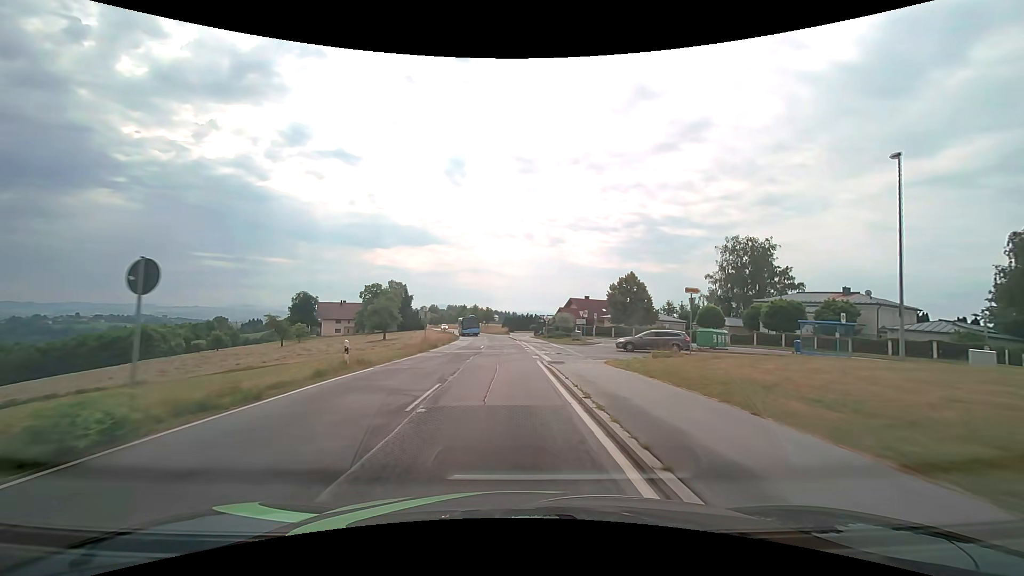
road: tertiary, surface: asphalt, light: Day
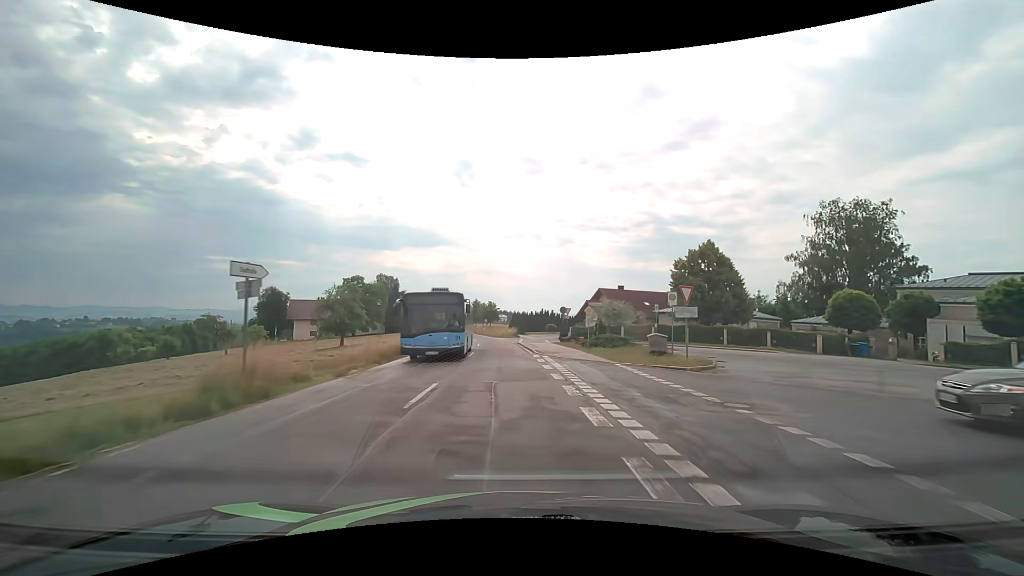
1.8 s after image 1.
(-0.3, +25.4) m; -1°
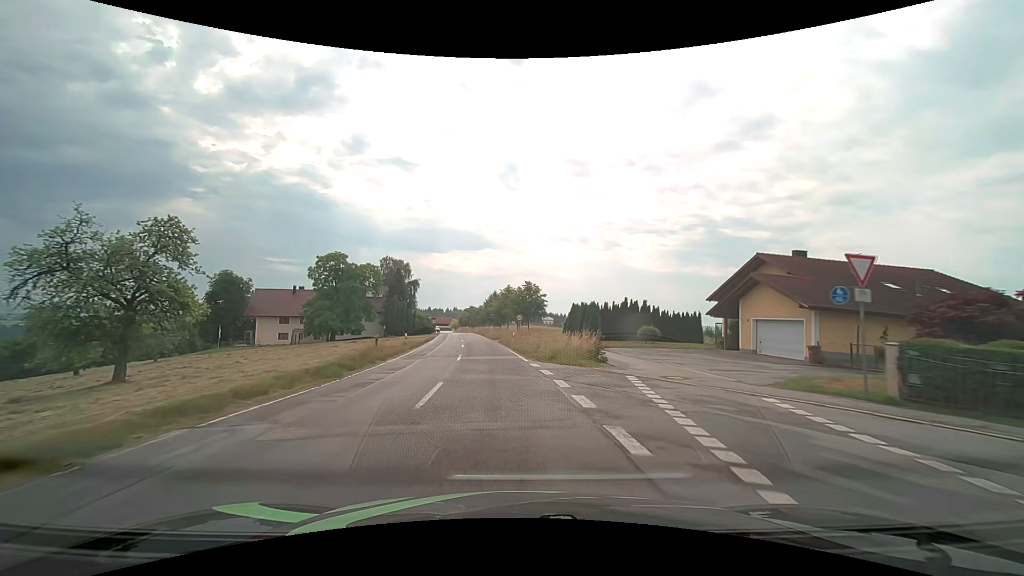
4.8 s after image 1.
(-1.1, +39.8) m; -5°
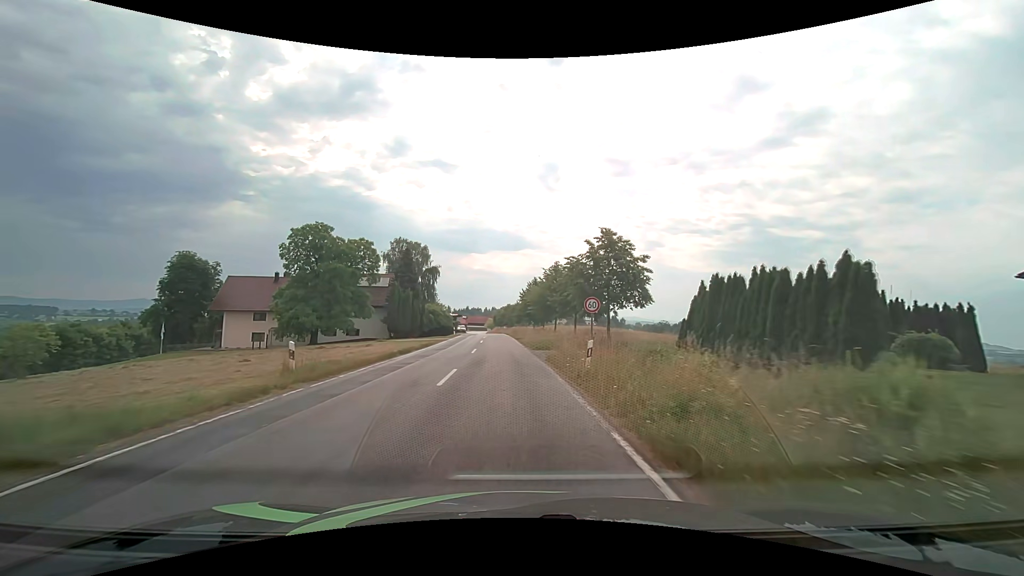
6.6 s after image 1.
(-1.0, +23.7) m; -5°
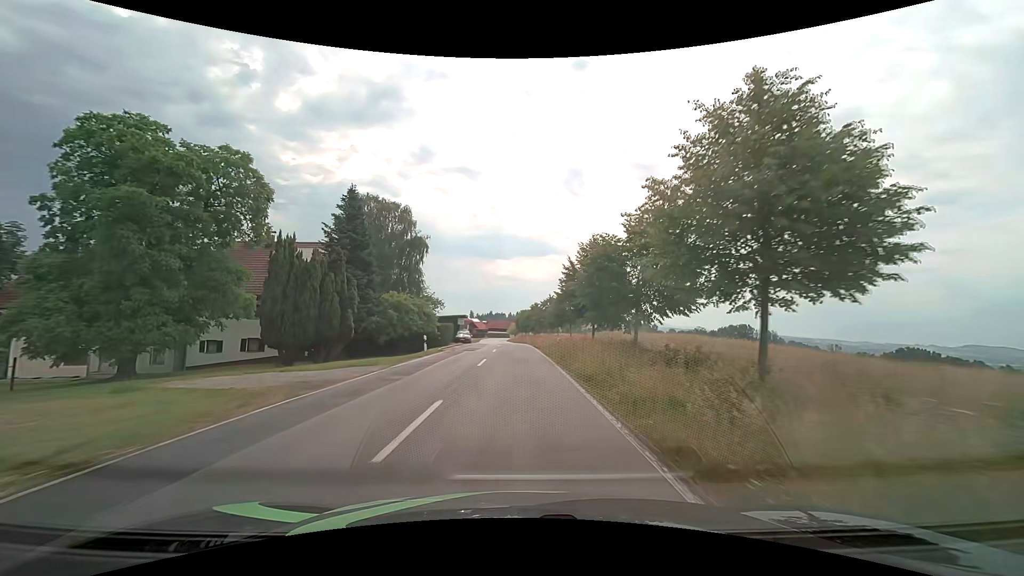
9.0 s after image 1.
(-1.0, +32.9) m; -3°
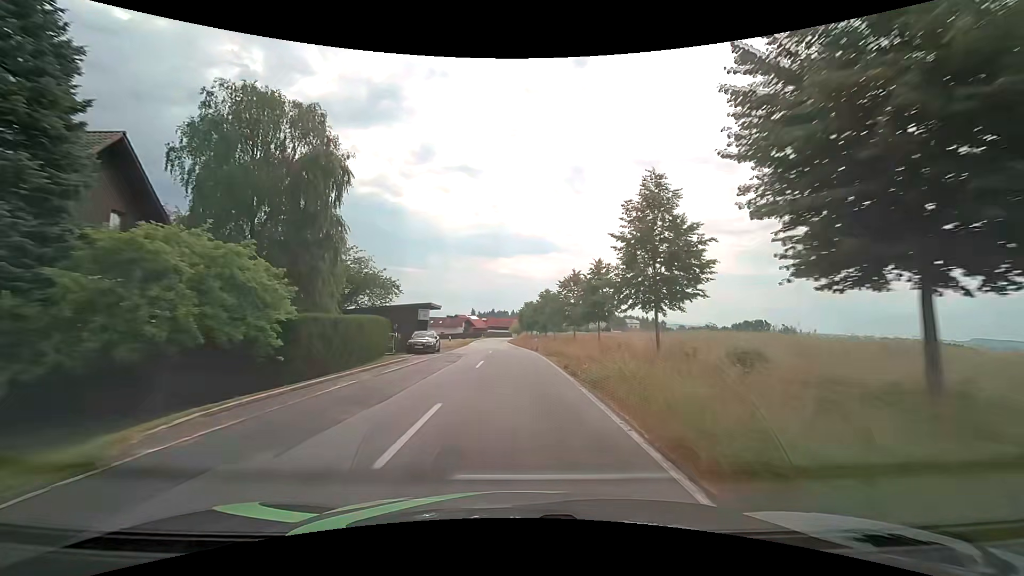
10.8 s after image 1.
(-0.1, +25.9) m; 0°
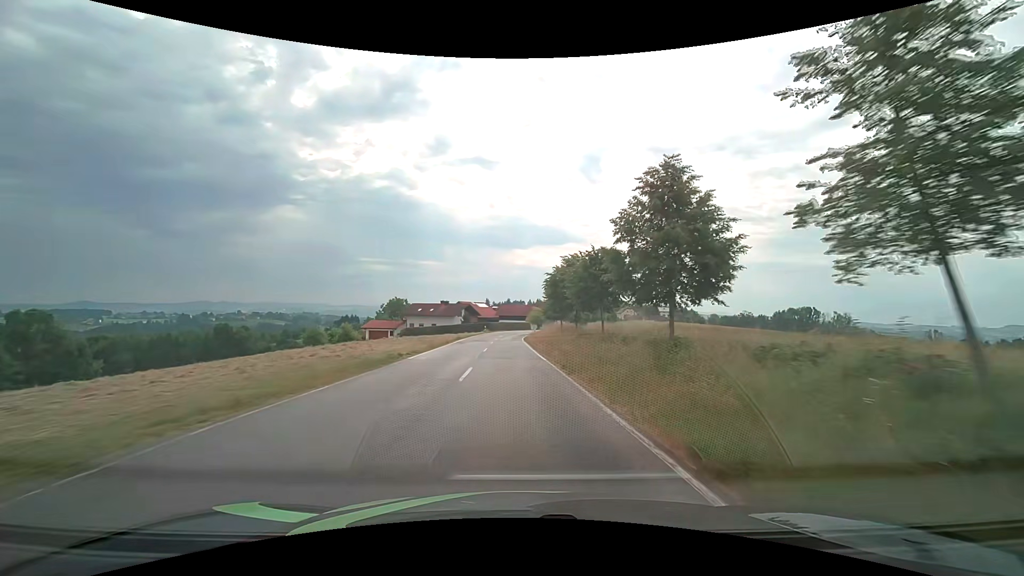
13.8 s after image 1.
(-1.1, +45.0) m; -2°
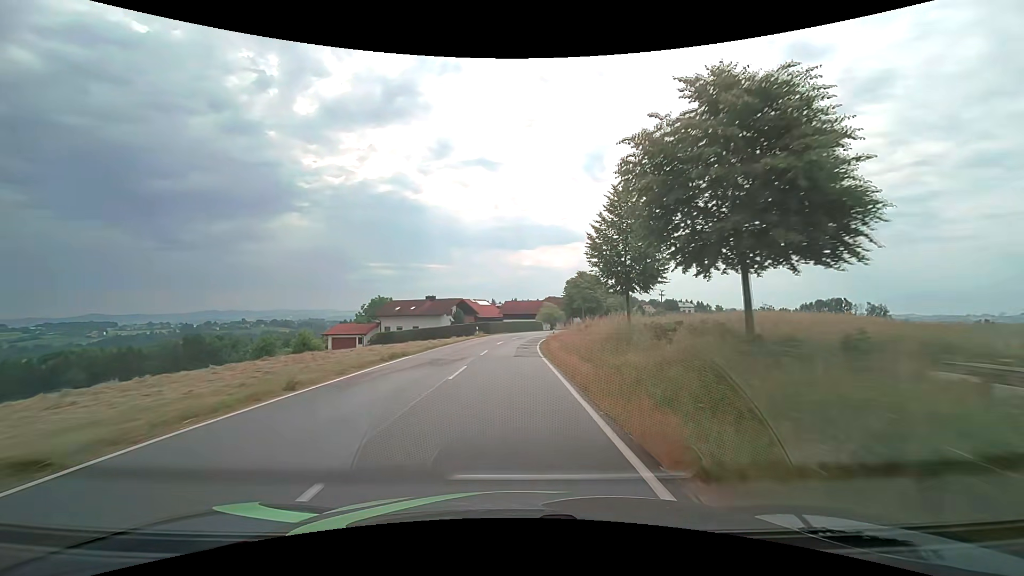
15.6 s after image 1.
(-0.2, +27.6) m; -1°
(0, +10) (0, +20) (0, +30) (0, +40) (+1, +50) (+2, +60) (+4, +70) (+6, +80) (+9, +89) (+12, +99) m
